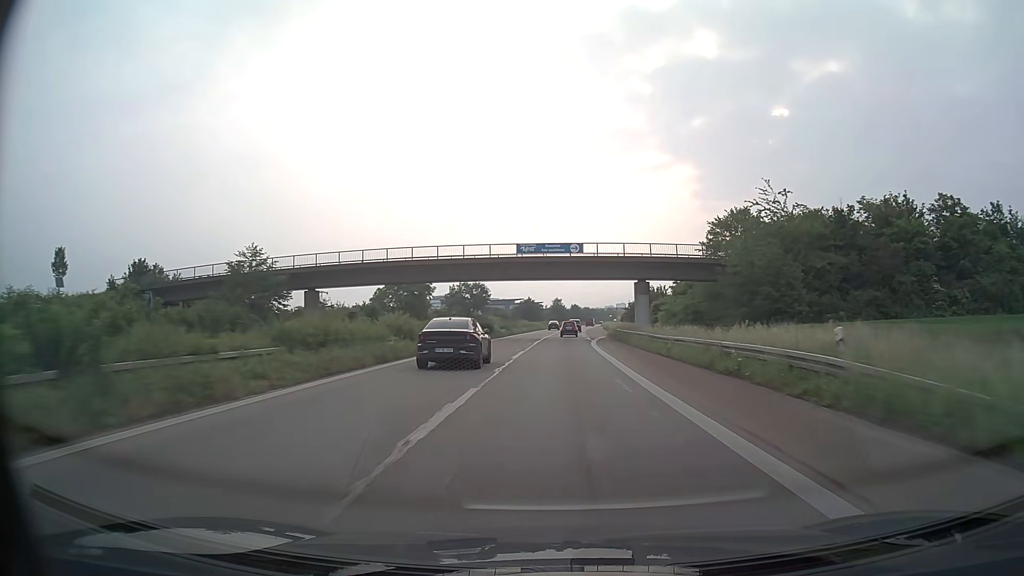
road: trunk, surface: asphalt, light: Day
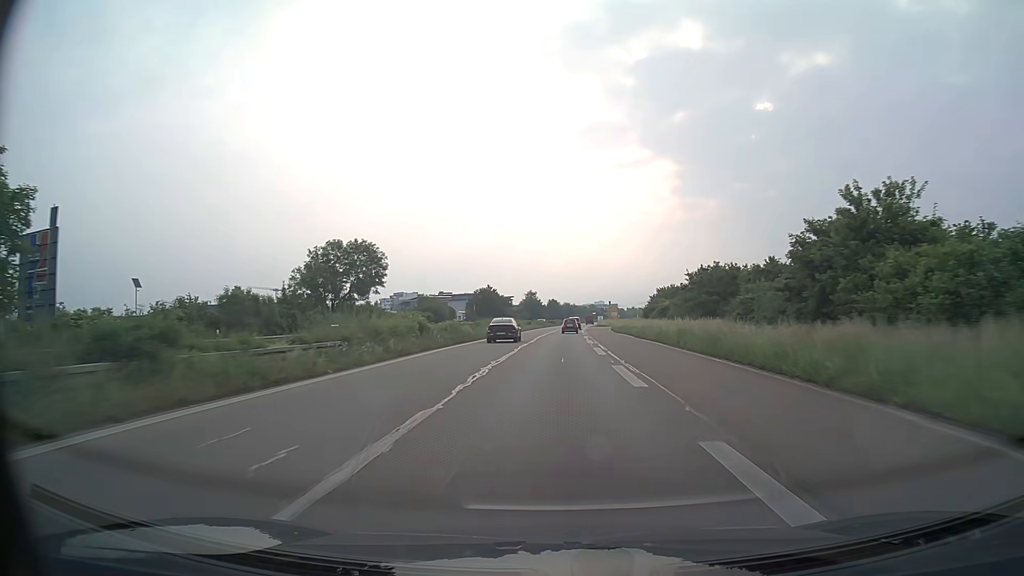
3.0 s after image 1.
(+1.6, +75.9) m; +2°
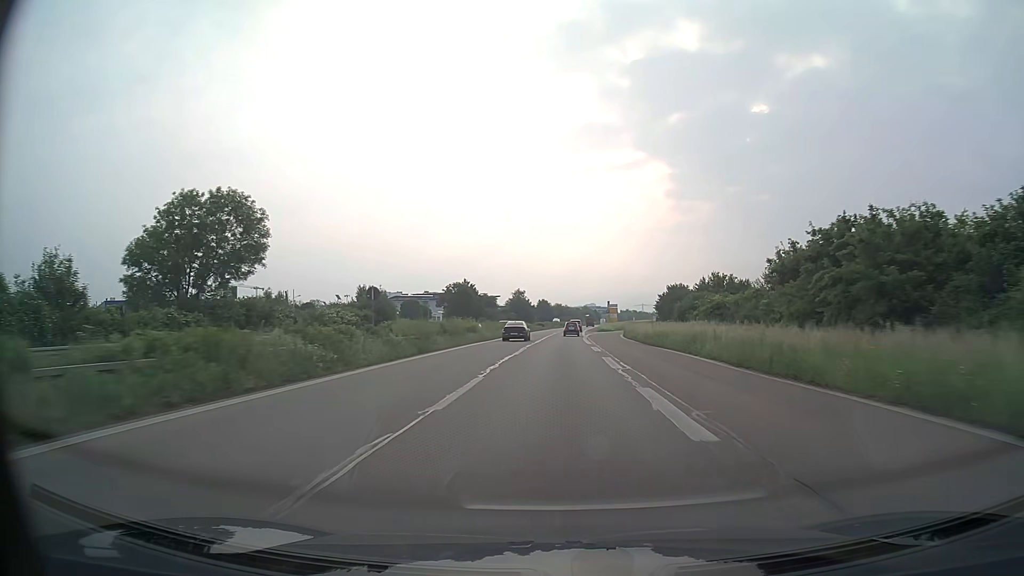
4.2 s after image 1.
(+0.1, +30.0) m; +1°
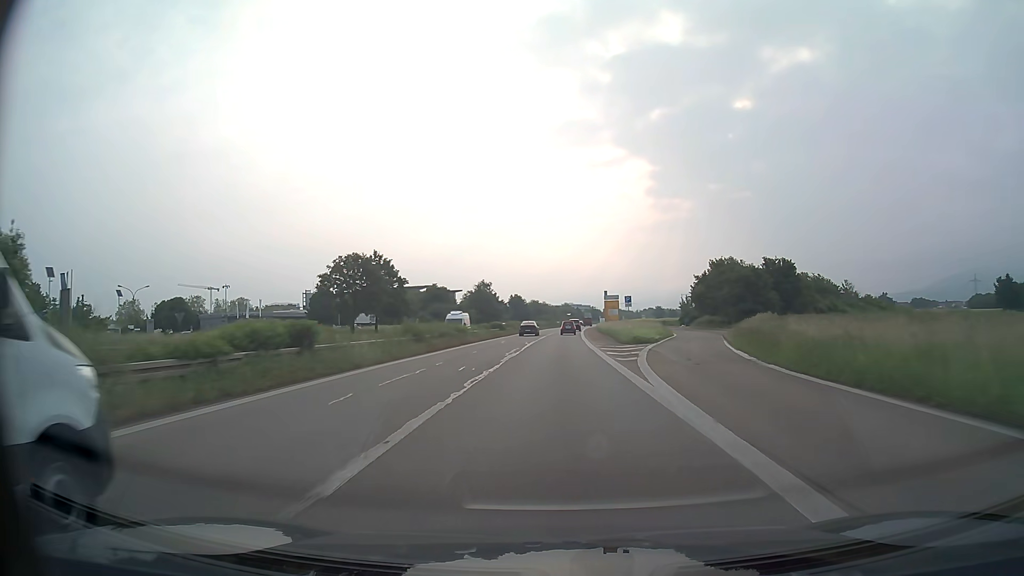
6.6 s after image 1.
(+0.9, +59.5) m; +2°
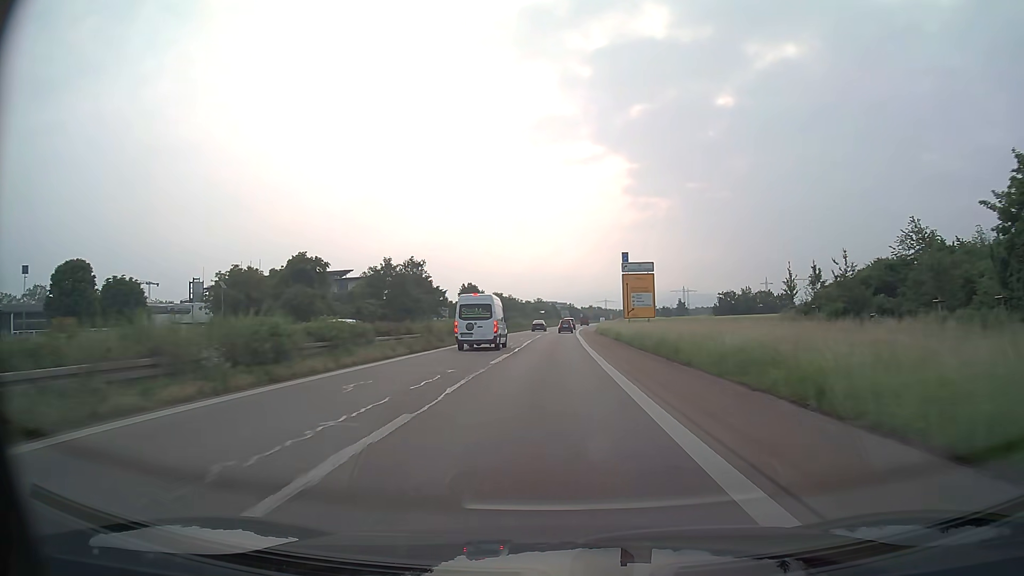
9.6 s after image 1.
(+1.4, +73.7) m; +2°
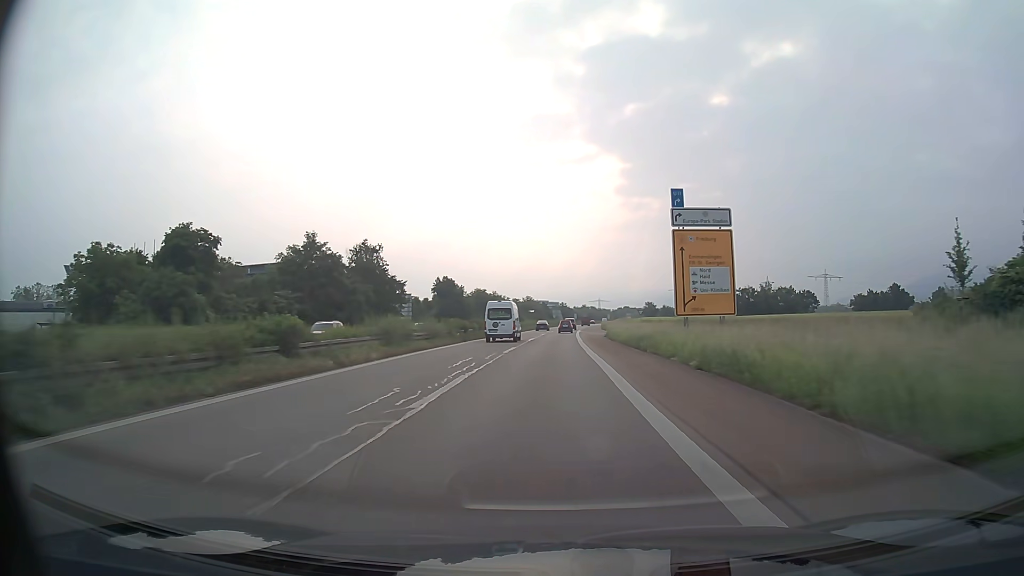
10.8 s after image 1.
(+0.3, +29.4) m; +1°
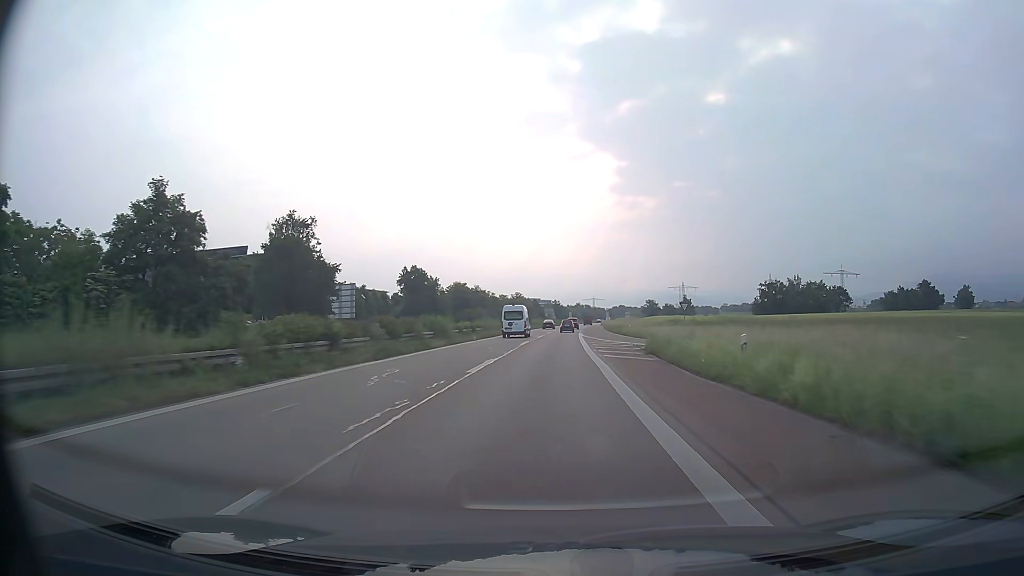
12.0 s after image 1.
(+0.1, +29.3) m; +1°
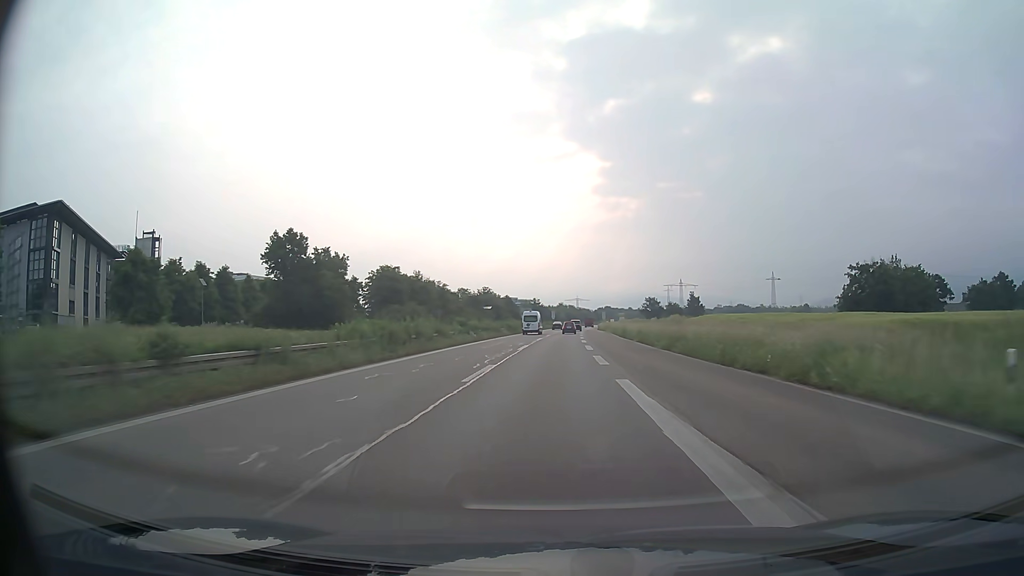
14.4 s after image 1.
(+0.6, +58.2) m; +2°
(0, +10) (0, +20) (0, +30) (0, +40) (+1, +50) (+1, +60) (+1, +70) (+2, +80) (+2, +90) (+3, +100) m
